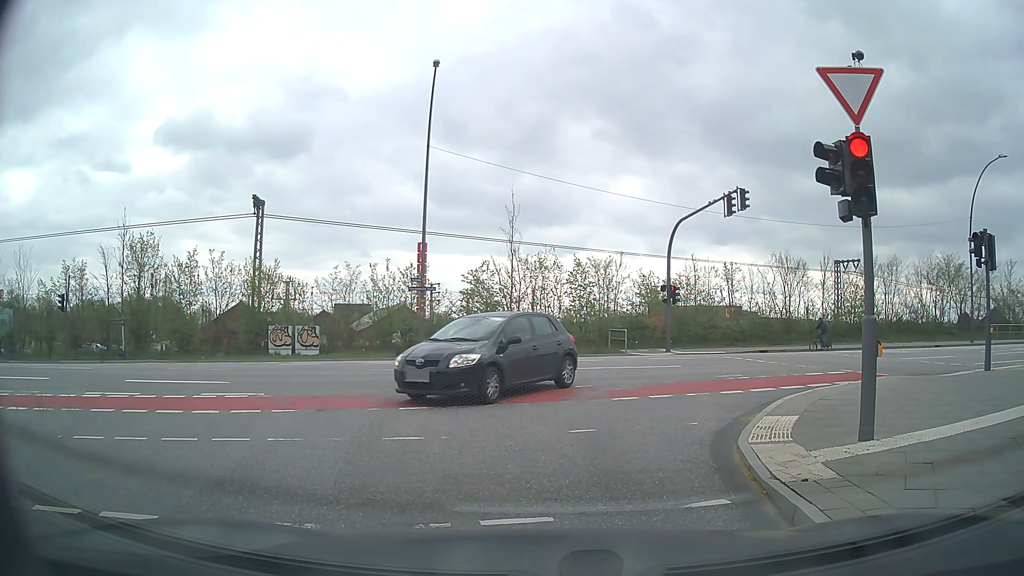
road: residential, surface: asphalt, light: Day
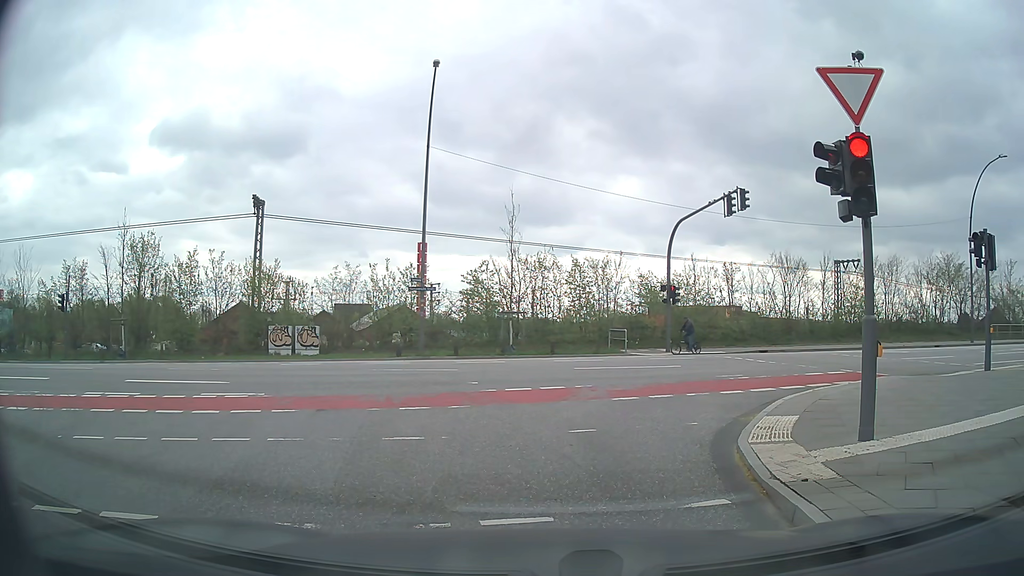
(0.0, 0.0) m; 0°
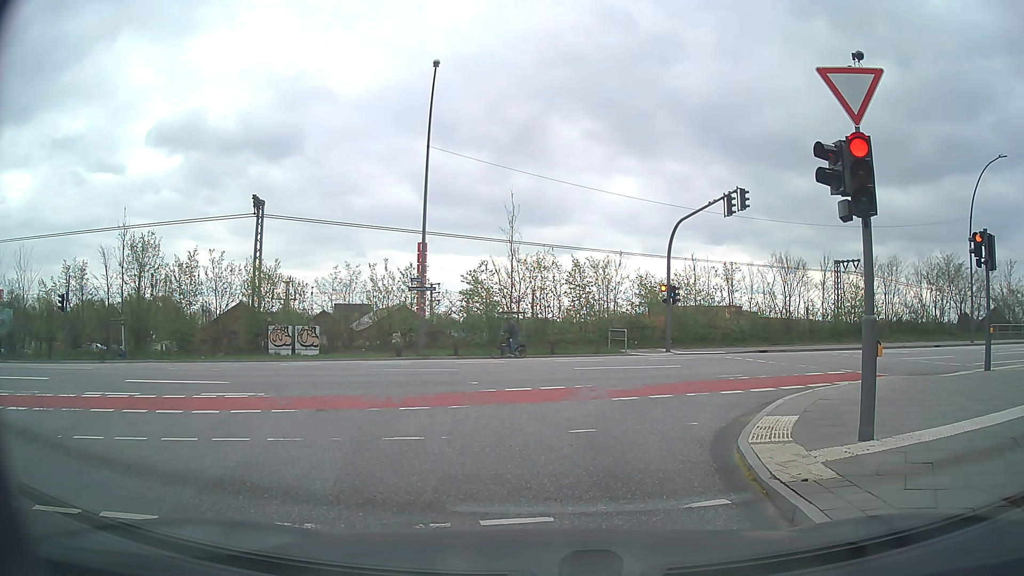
(0.0, 0.0) m; 0°
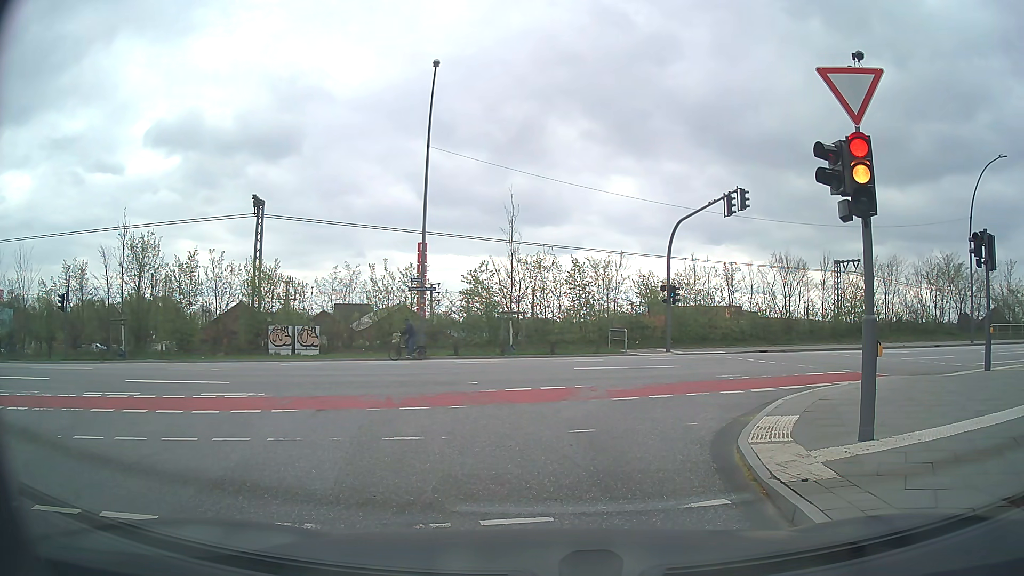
(0.0, 0.0) m; 0°
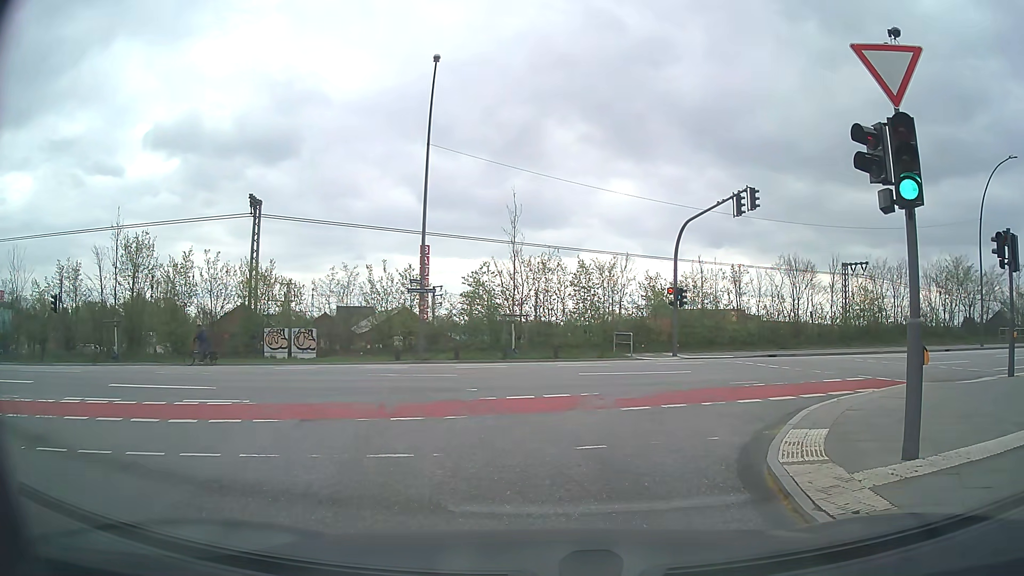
(0.0, +1.0) m; +2°
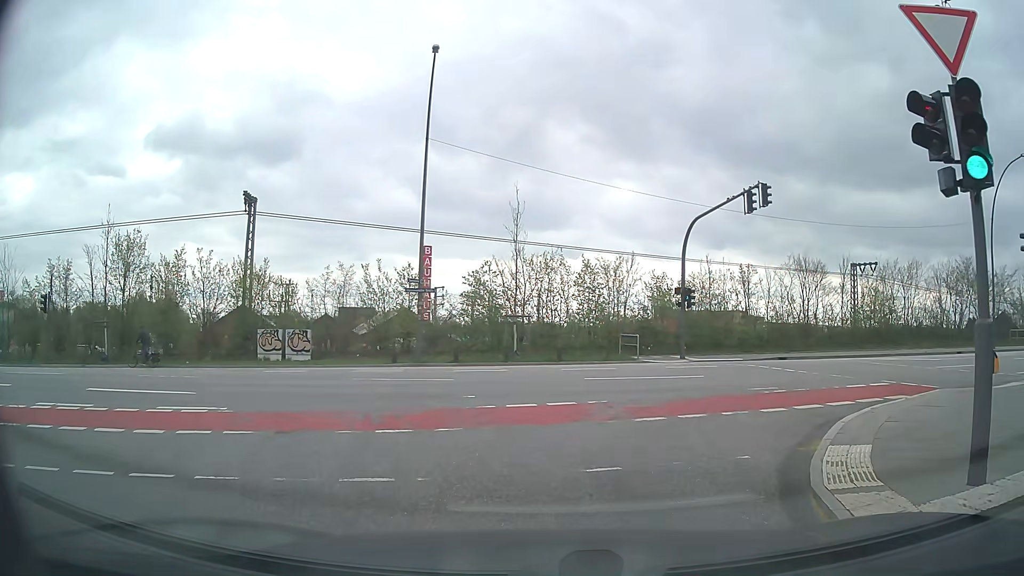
(0.0, +1.2) m; -2°
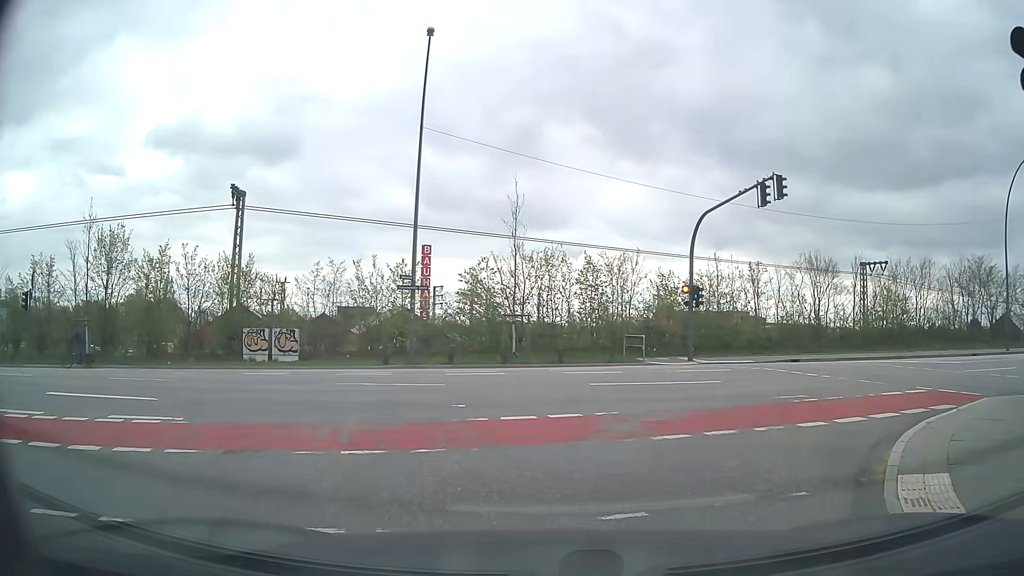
(0.0, +1.7) m; +2°
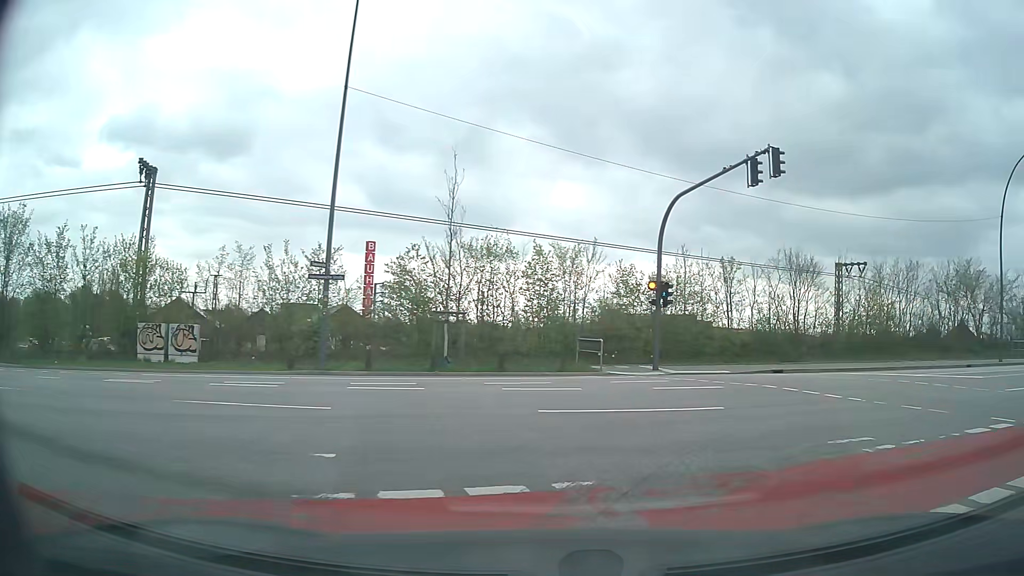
(0.0, +4.7) m; +3°
(+3, +9) (+11, +15) (+20, +19) (+29, +22) (+39, +25) (+49, +28) (+58, +30) (+68, +31) (+78, +31) (+88, +30) m
